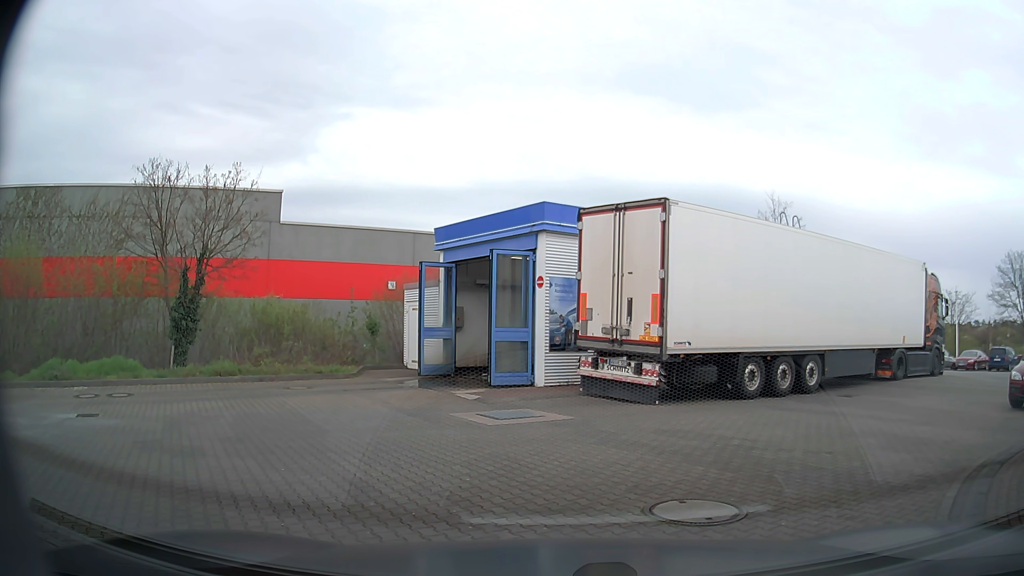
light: Day
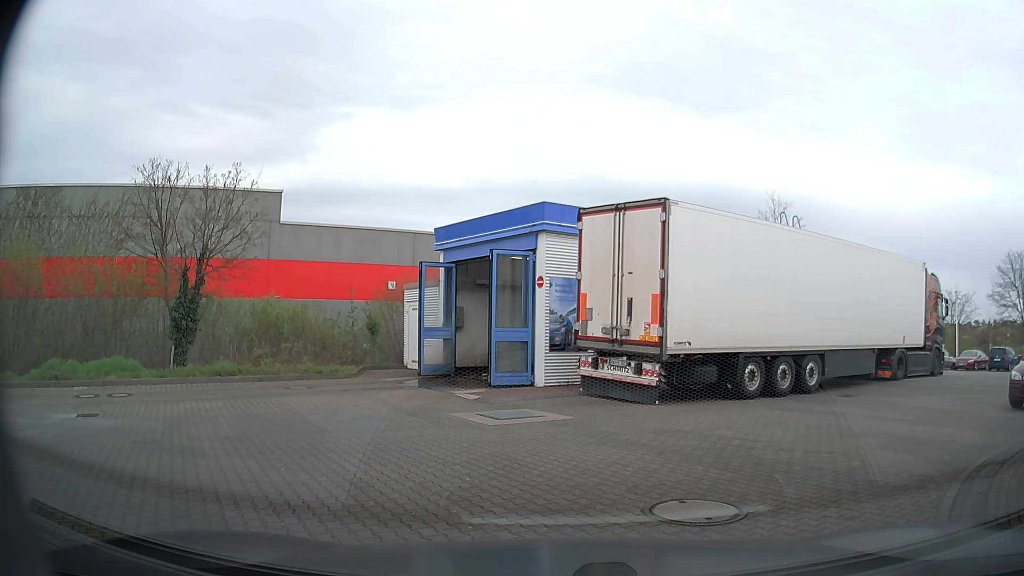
(0.0, 0.0) m; 0°
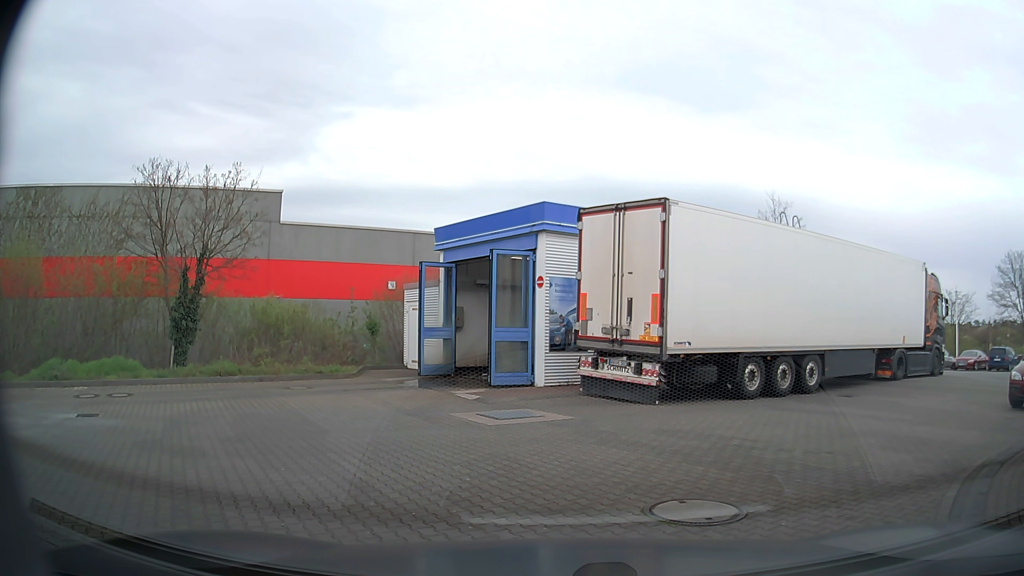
(0.0, 0.0) m; 0°
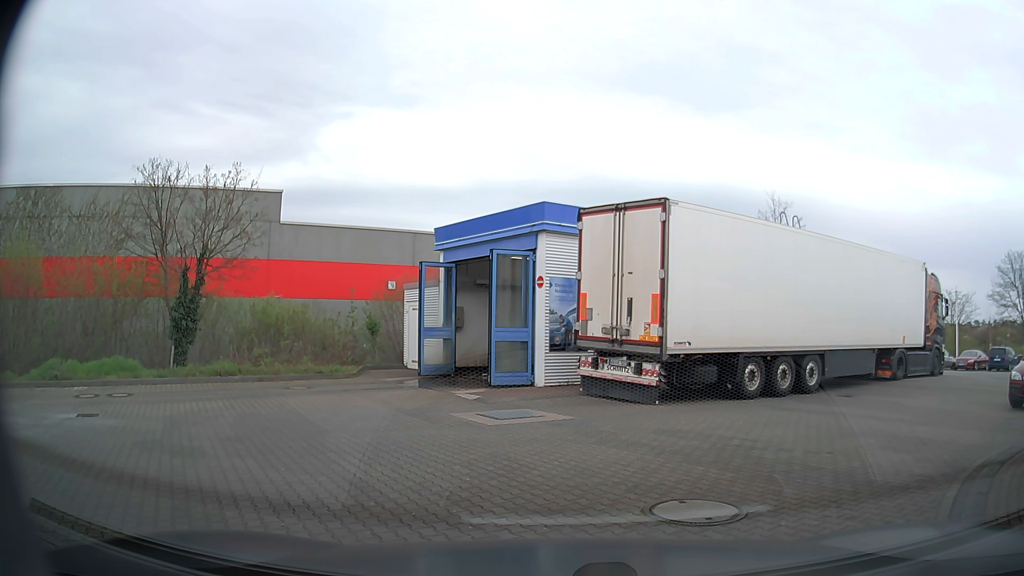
(0.0, 0.0) m; 0°
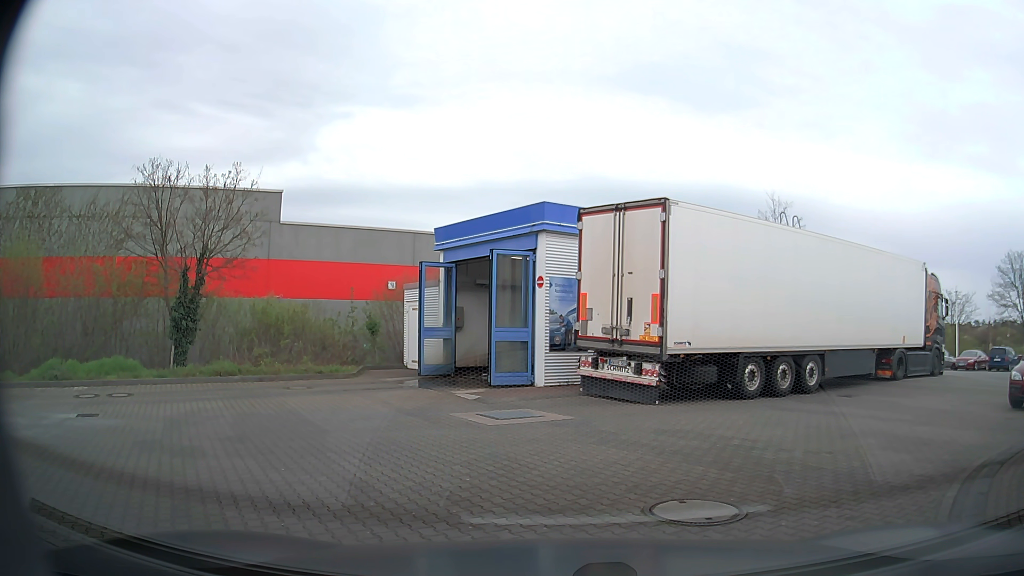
(0.0, 0.0) m; 0°
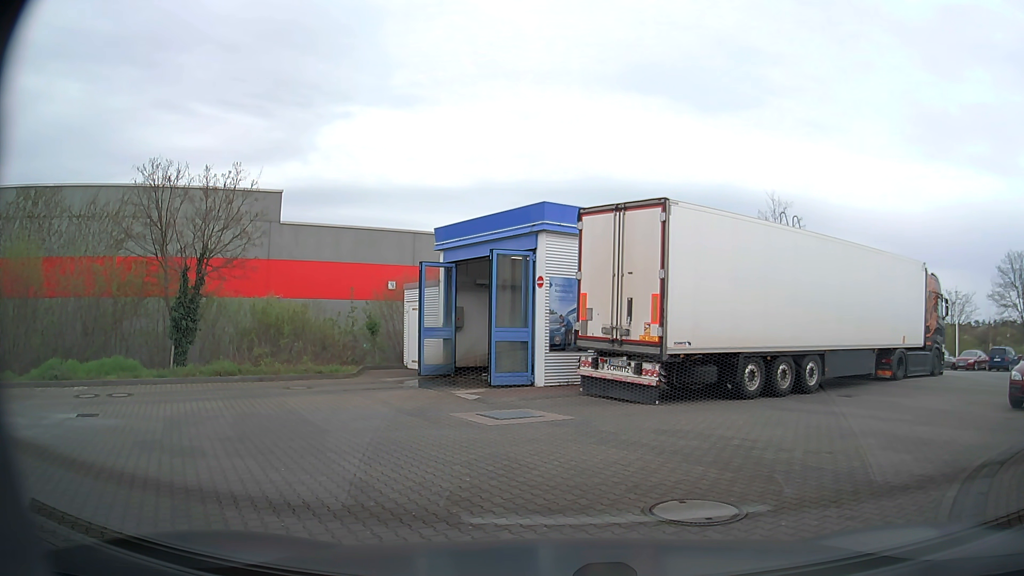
(0.0, 0.0) m; 0°
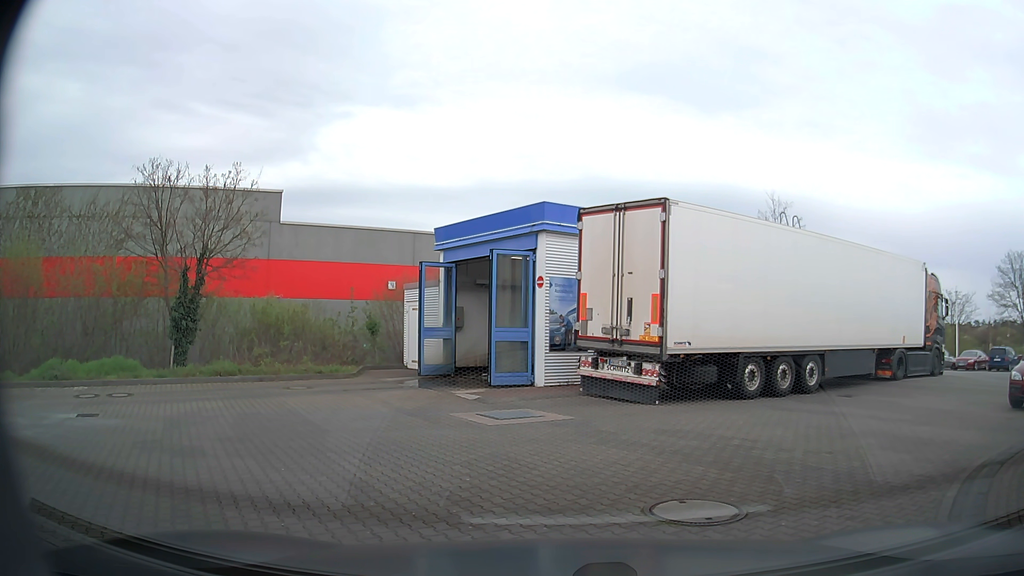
(0.0, 0.0) m; 0°
